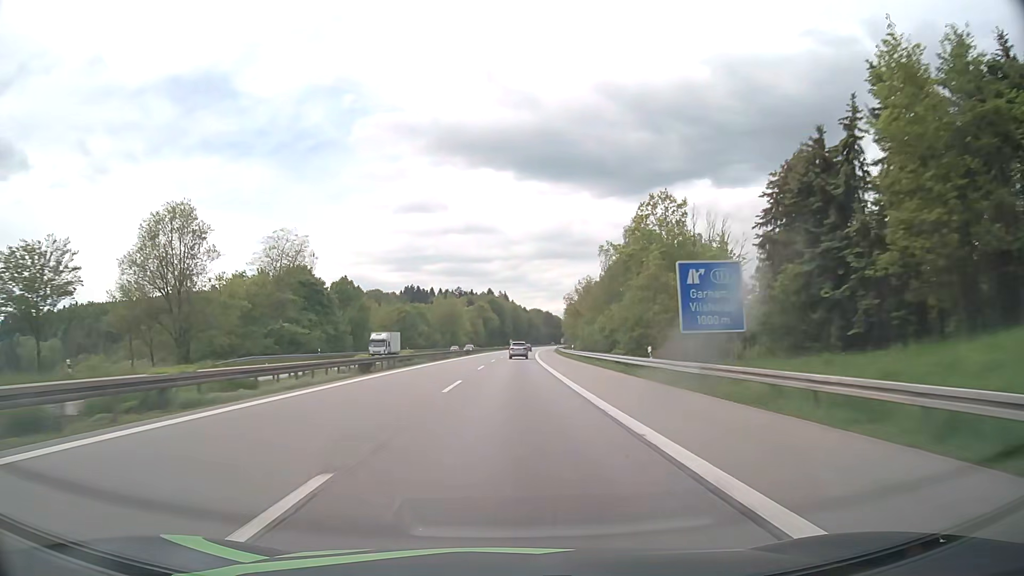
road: motorway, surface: asphalt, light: Day
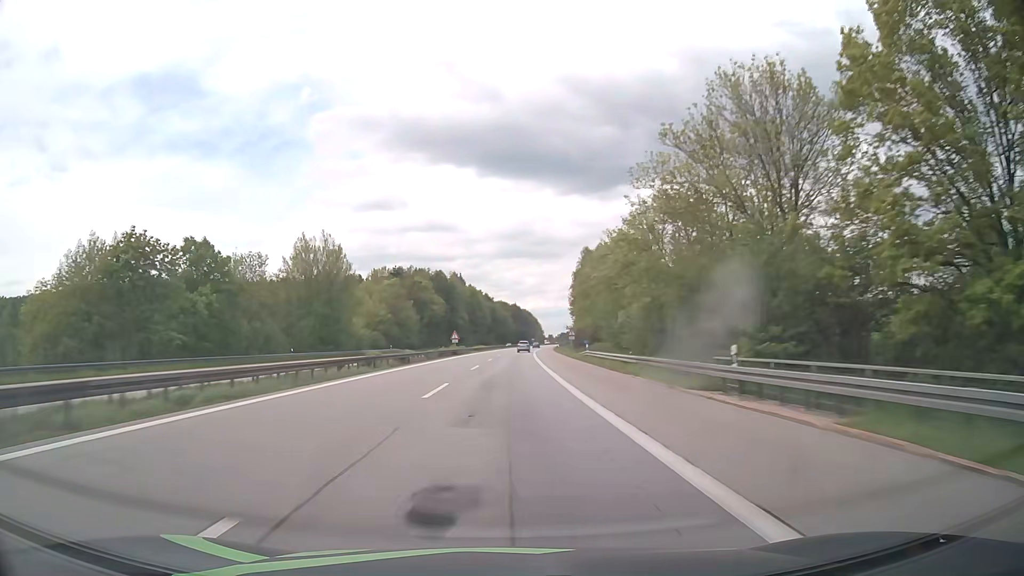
(+3.2, +111.1) m; +3°
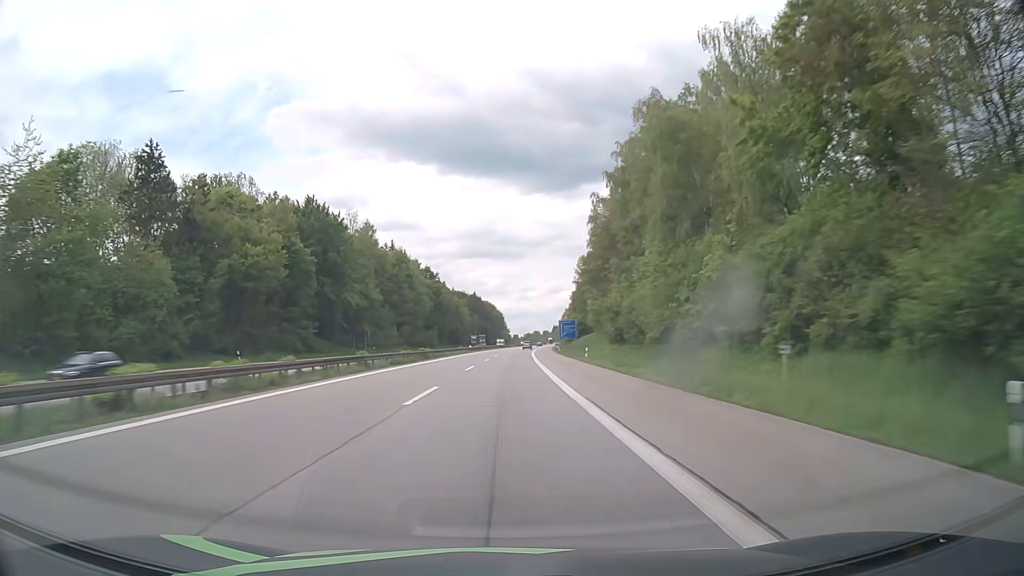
(+3.0, +111.1) m; +3°
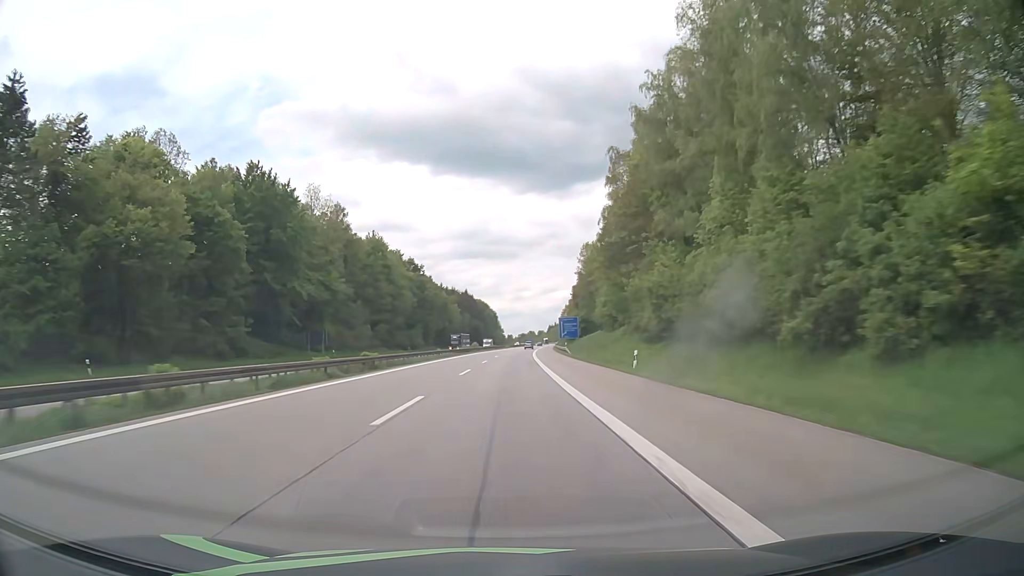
(+0.1, +22.2) m; +1°
